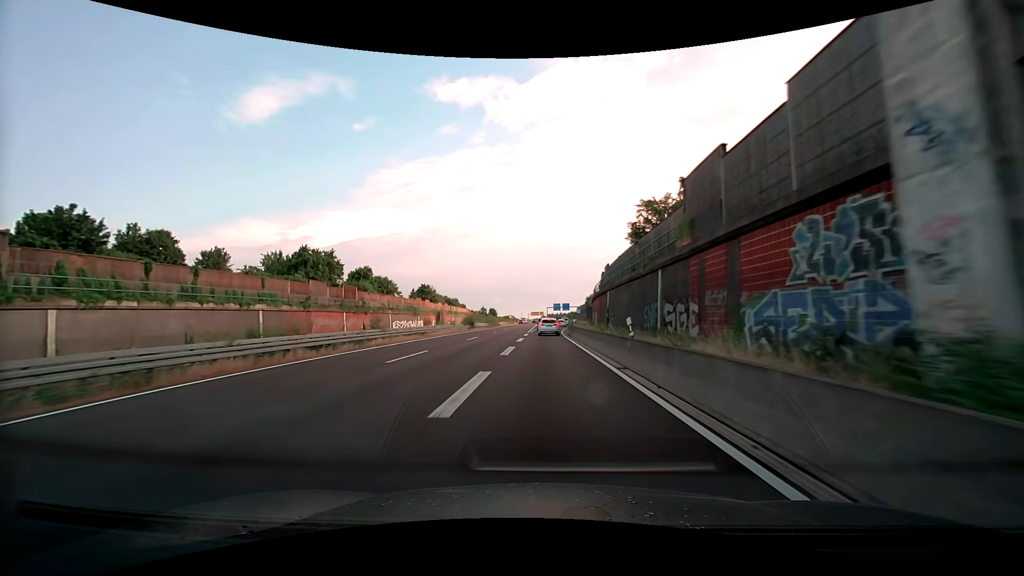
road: trunk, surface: asphalt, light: Day
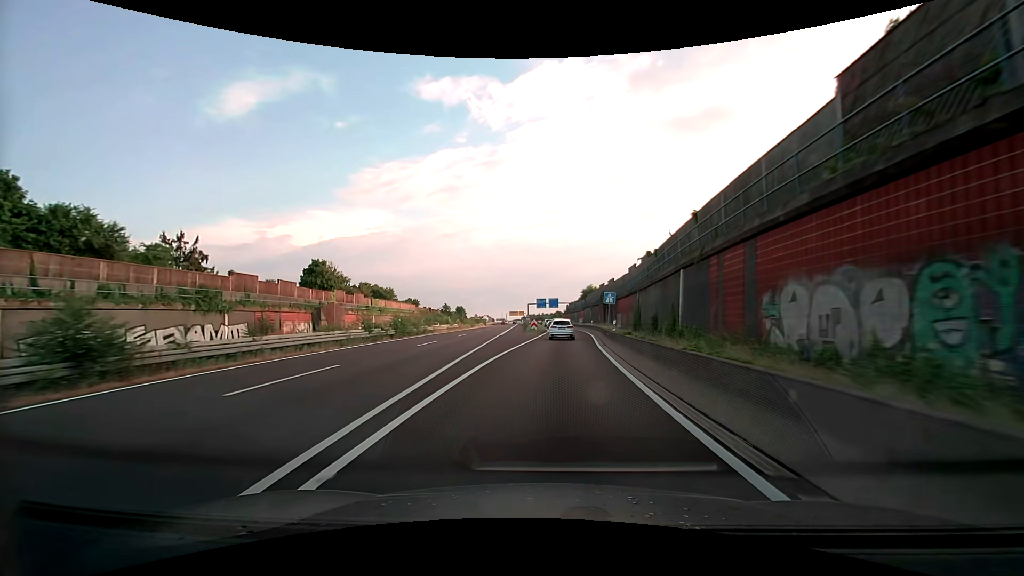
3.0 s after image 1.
(+0.5, +60.5) m; +2°
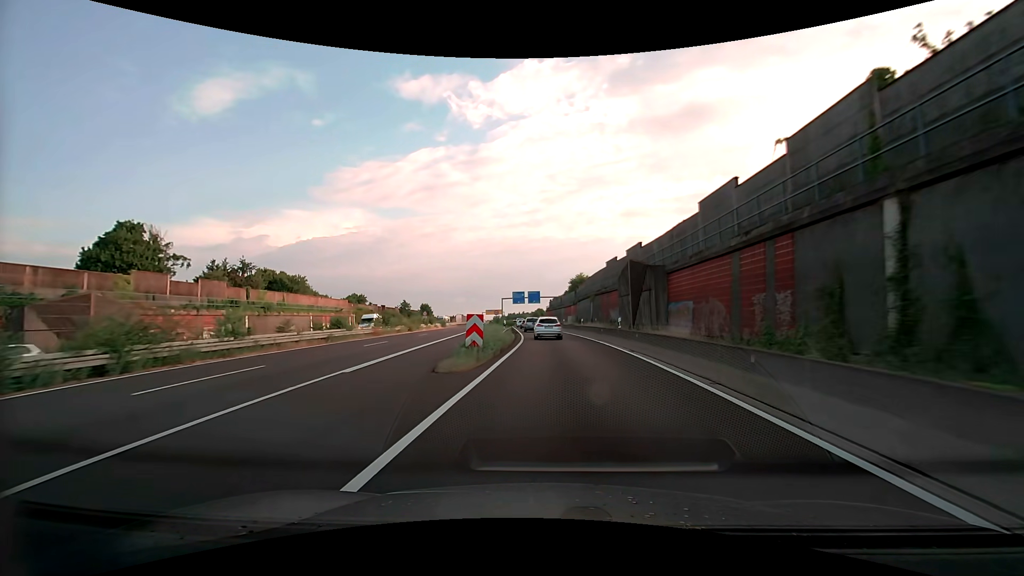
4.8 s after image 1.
(+1.0, +34.9) m; +3°
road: motorway_link
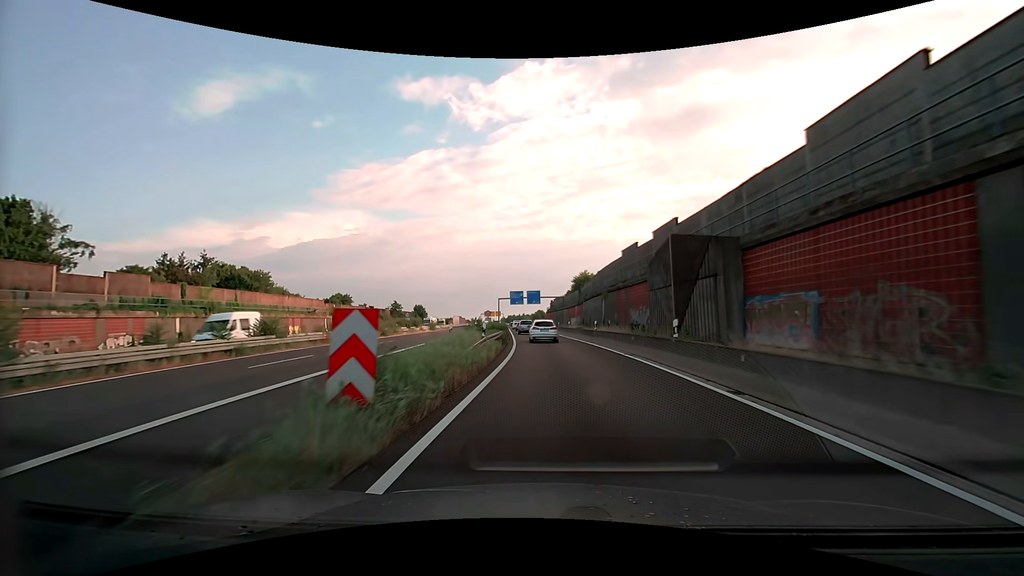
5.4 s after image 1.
(0.0, +11.4) m; 0°
